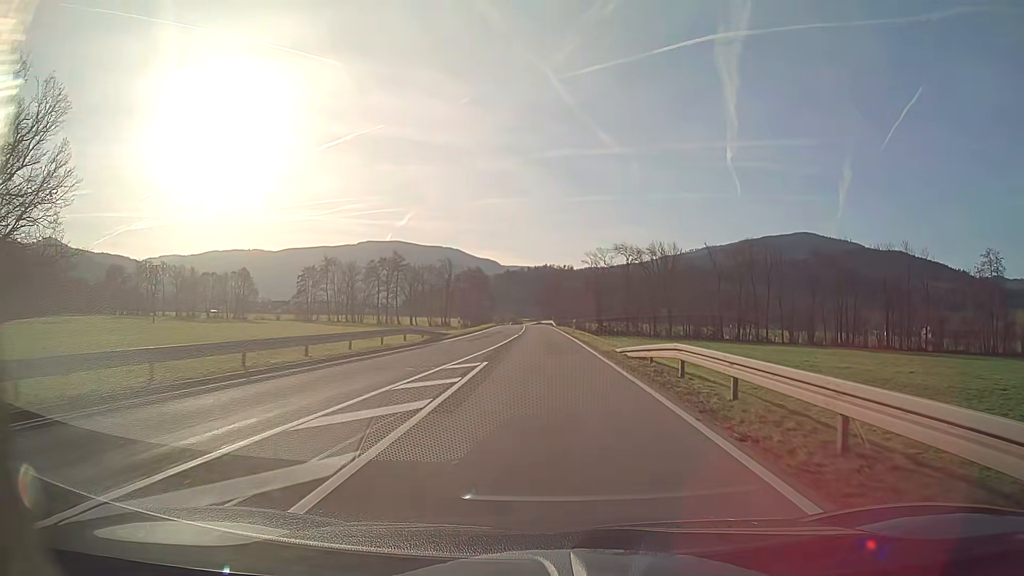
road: secondary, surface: asphalt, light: Day
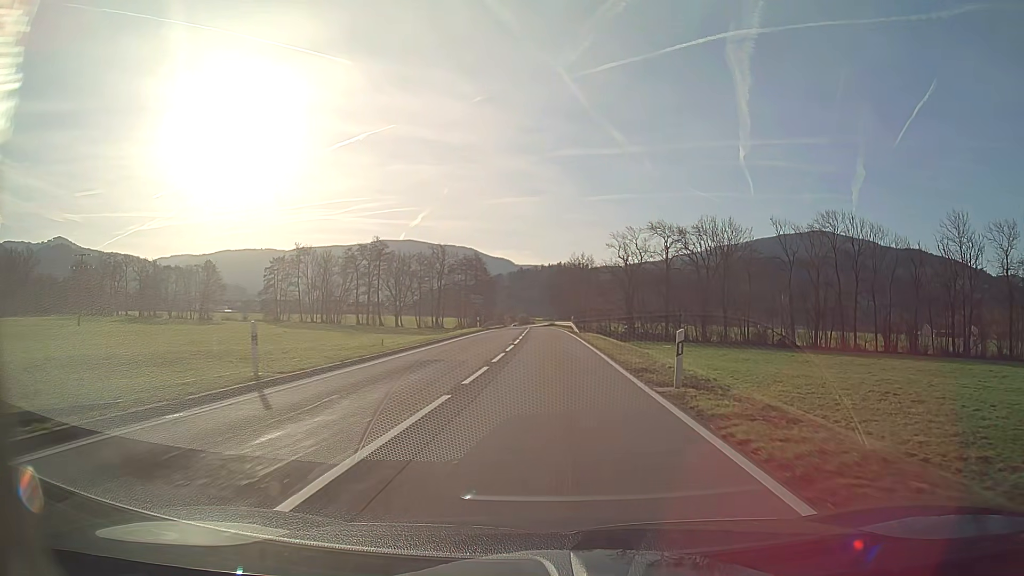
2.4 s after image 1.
(-0.4, +36.1) m; -1°
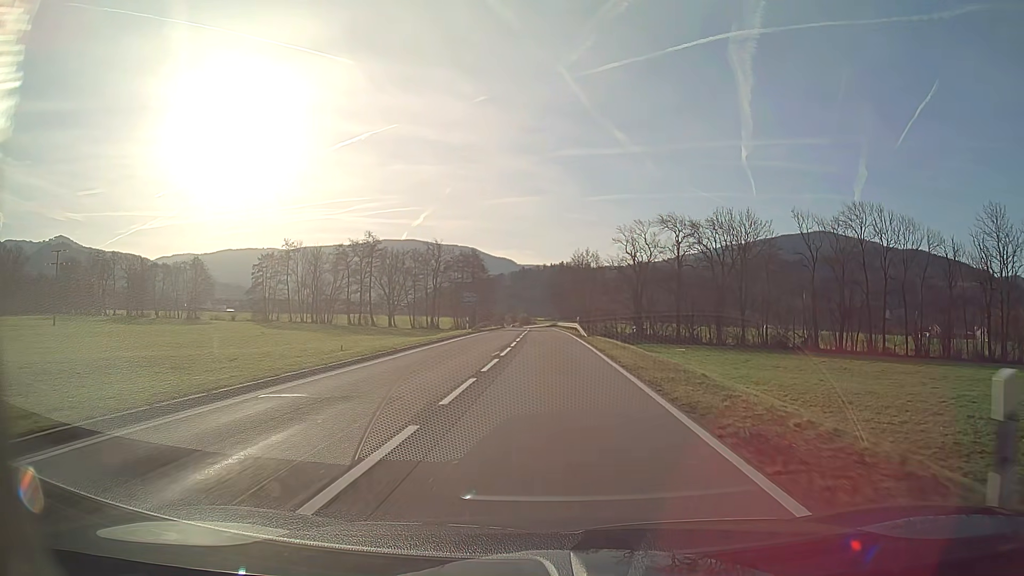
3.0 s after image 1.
(0.0, +9.1) m; 0°
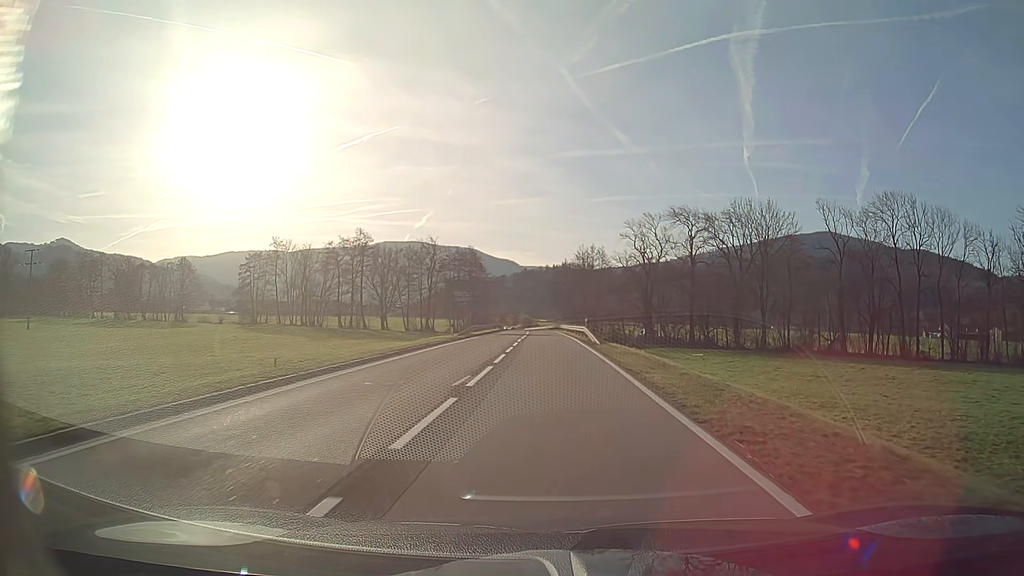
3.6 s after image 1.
(0.0, +9.1) m; 0°
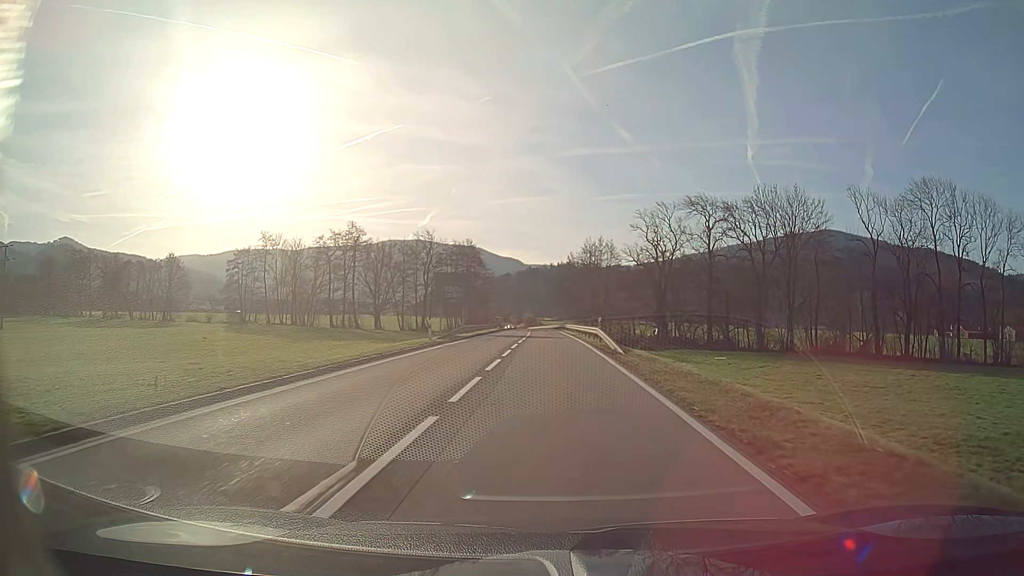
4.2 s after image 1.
(0.0, +9.1) m; 0°
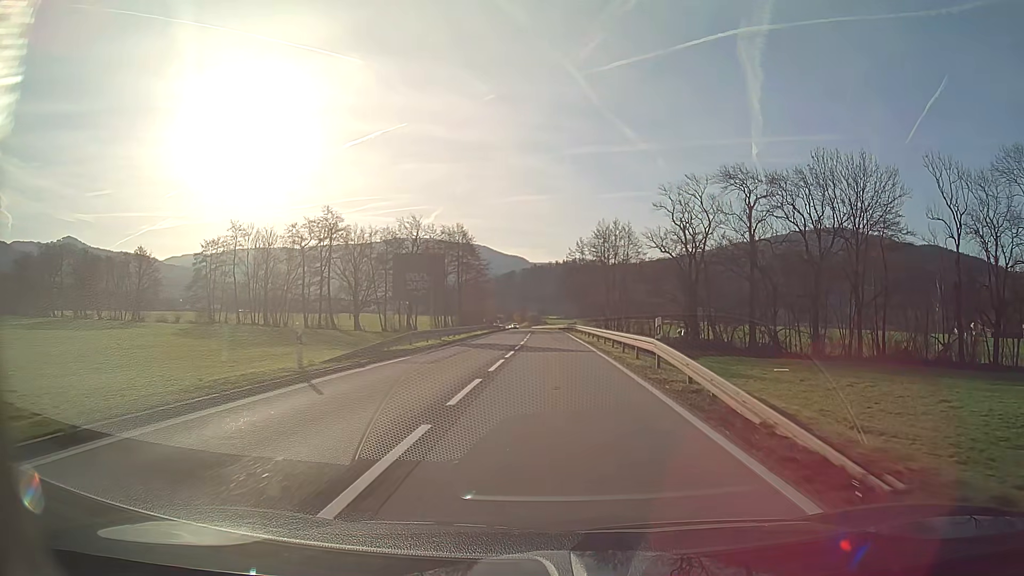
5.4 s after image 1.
(-0.1, +18.1) m; 0°
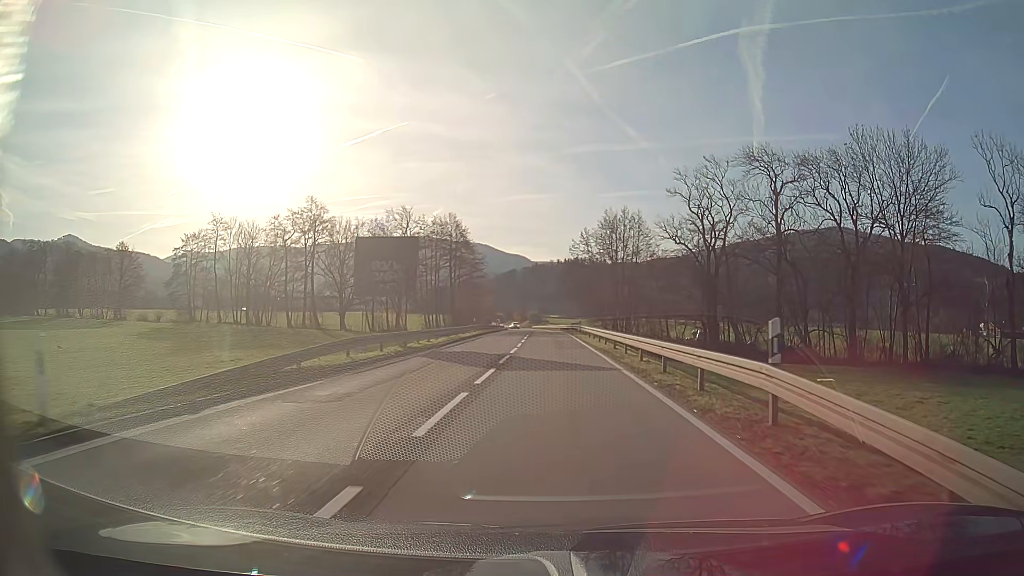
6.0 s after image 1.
(0.0, +9.0) m; 0°
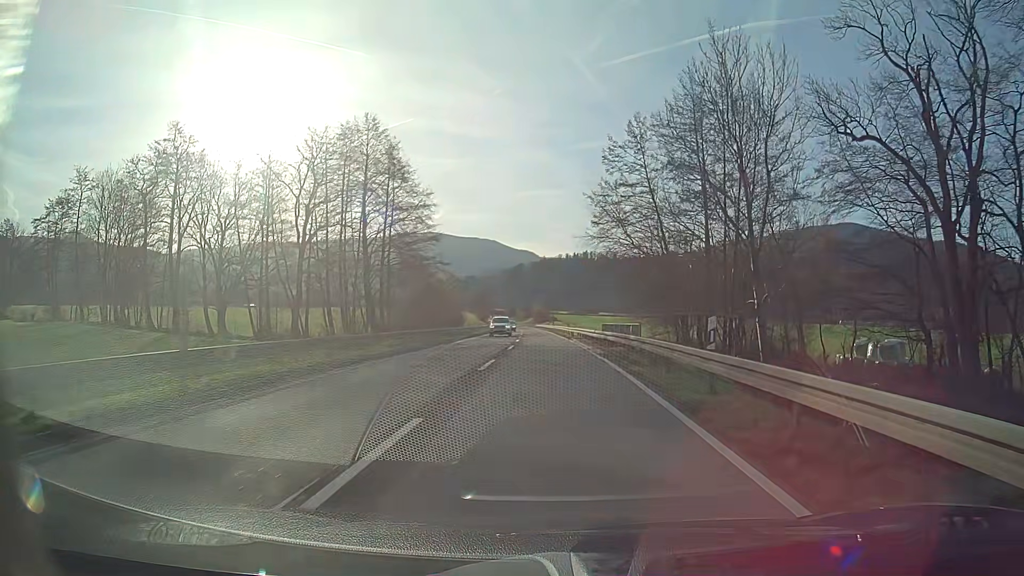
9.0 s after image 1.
(-0.2, +45.4) m; -1°
